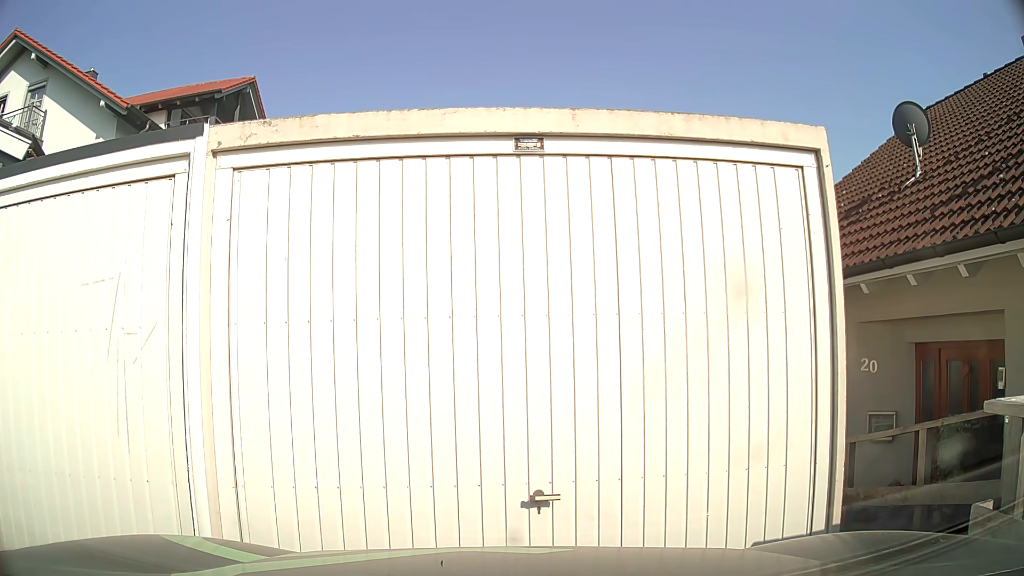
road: residential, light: Day
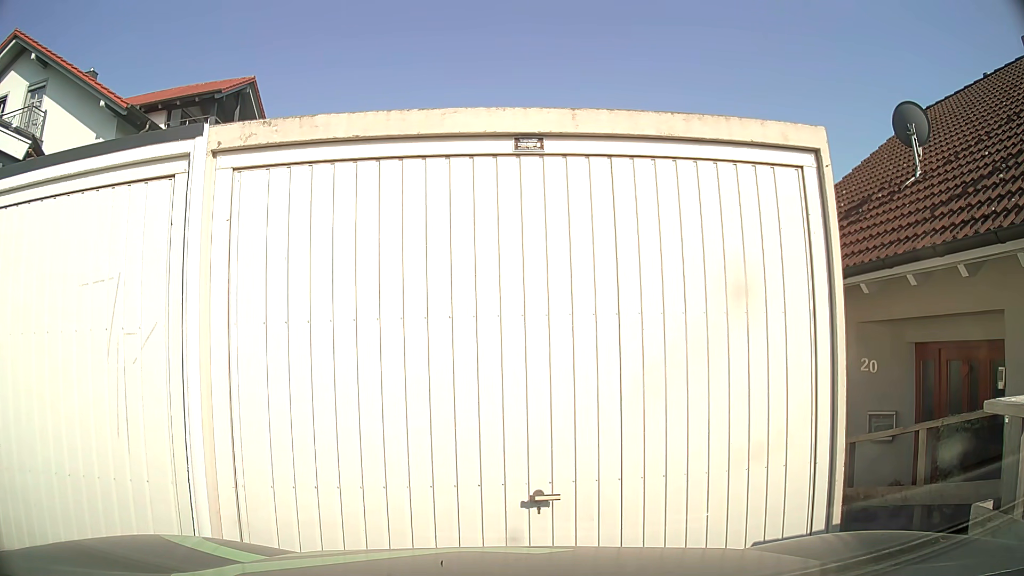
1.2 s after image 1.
(0.0, 0.0) m; 0°
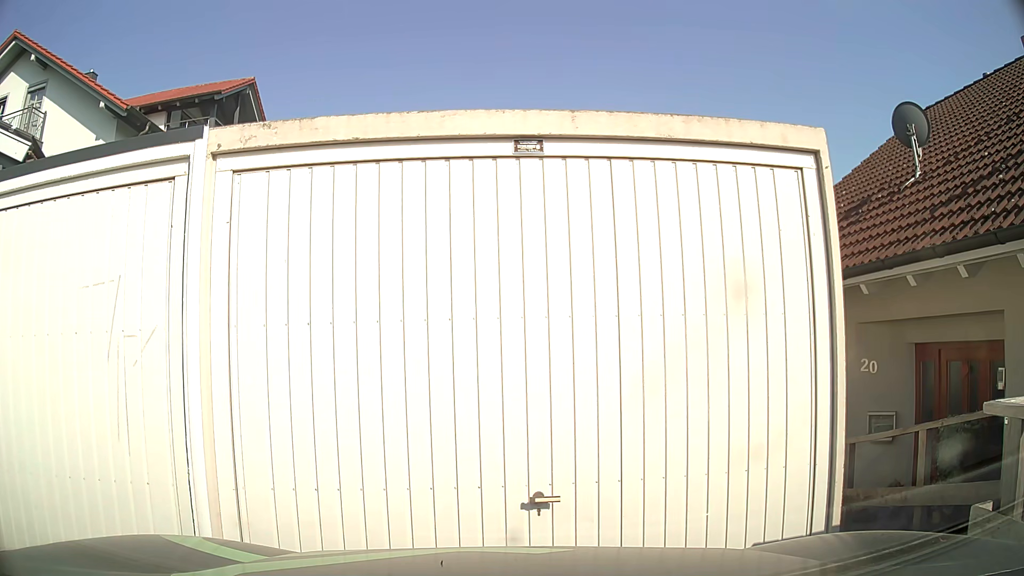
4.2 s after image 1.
(0.0, 0.0) m; 0°
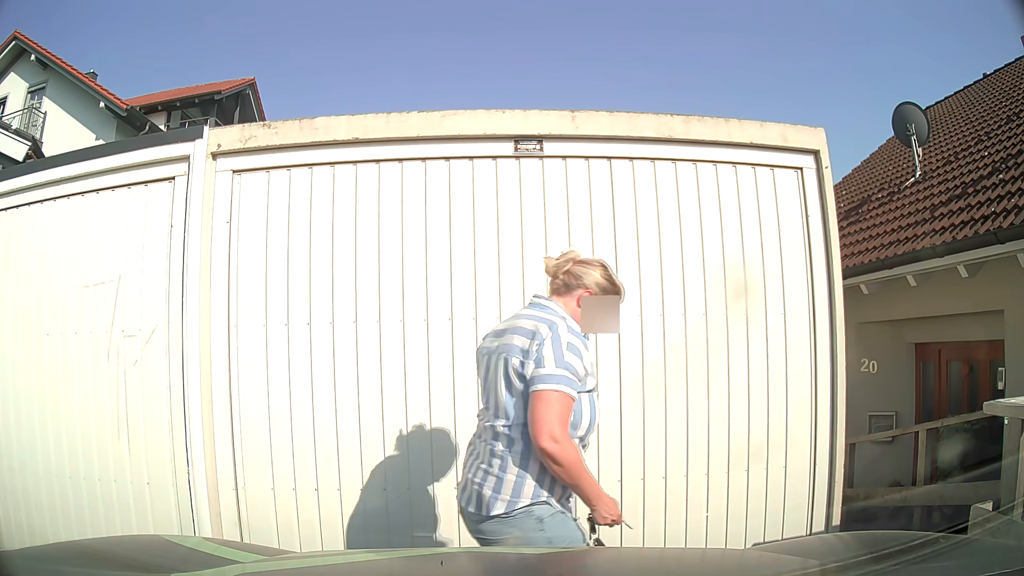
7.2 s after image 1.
(0.0, 0.0) m; 0°
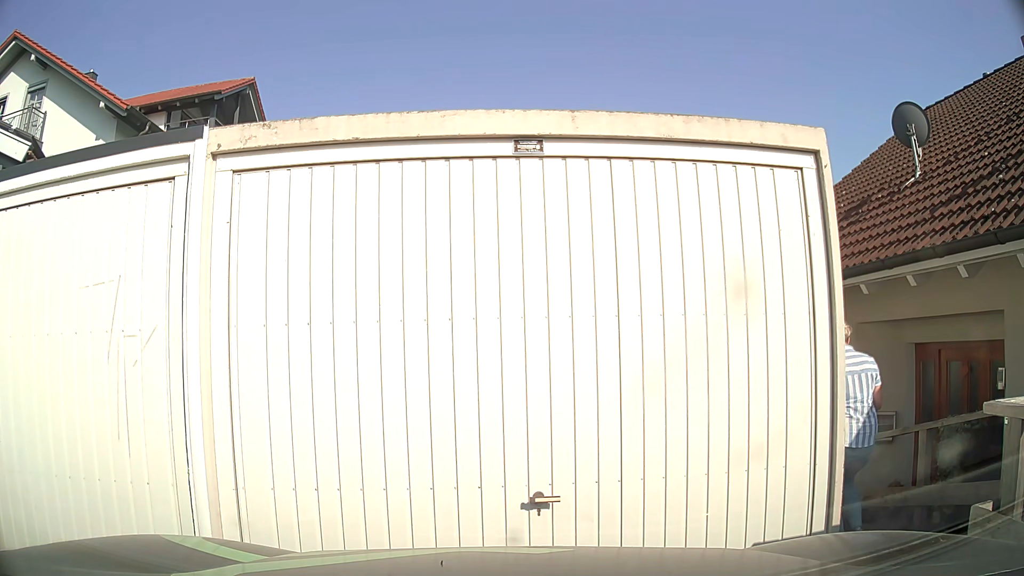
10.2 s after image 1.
(0.0, 0.0) m; 0°
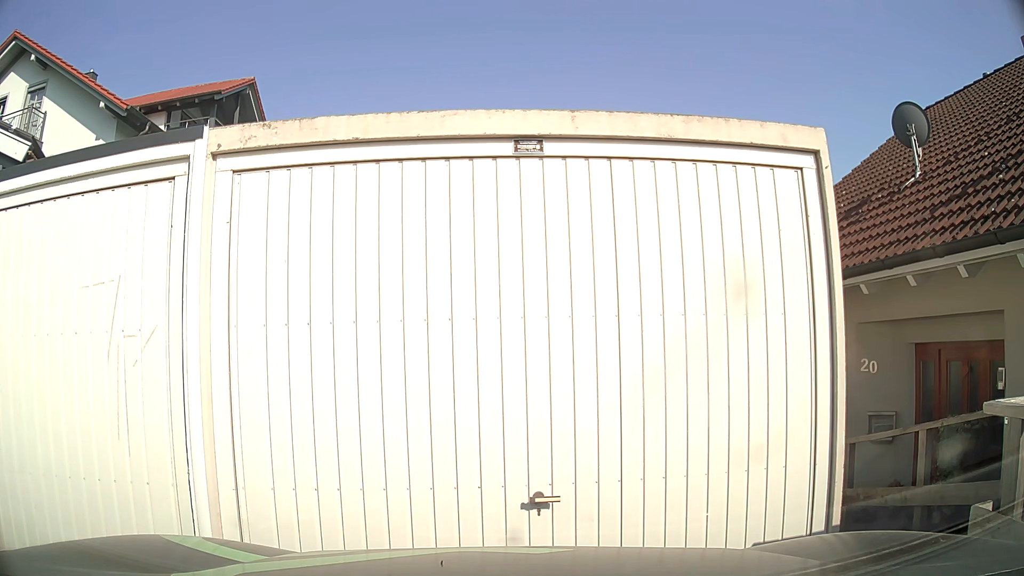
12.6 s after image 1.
(0.0, 0.0) m; 0°
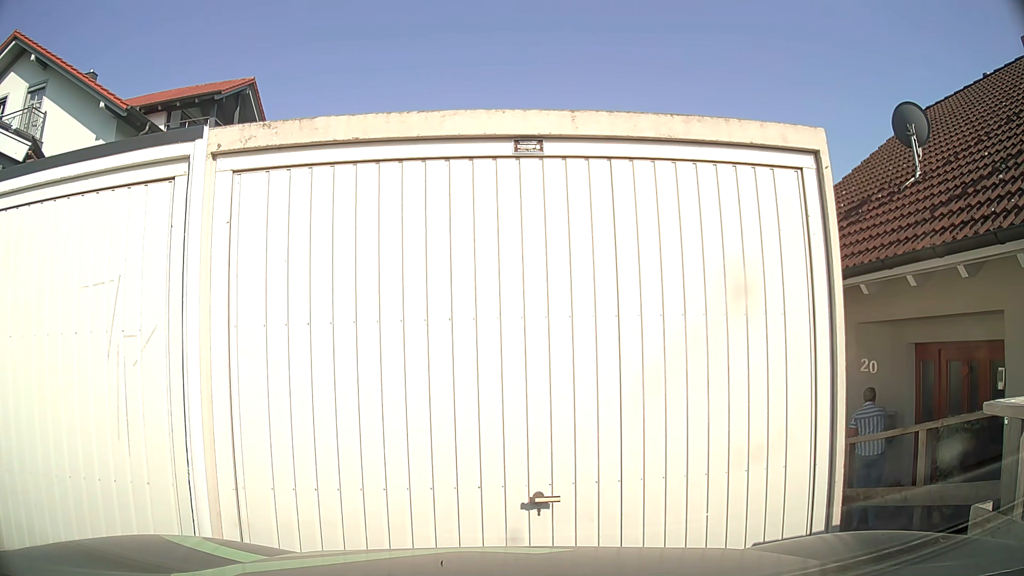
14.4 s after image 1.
(0.0, 0.0) m; 0°
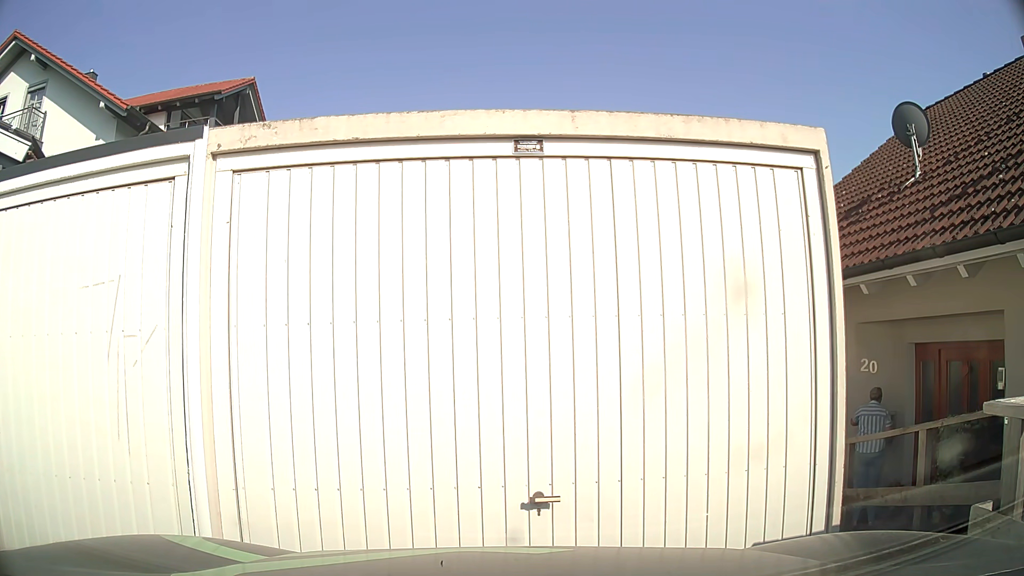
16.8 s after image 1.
(0.0, 0.0) m; 0°
